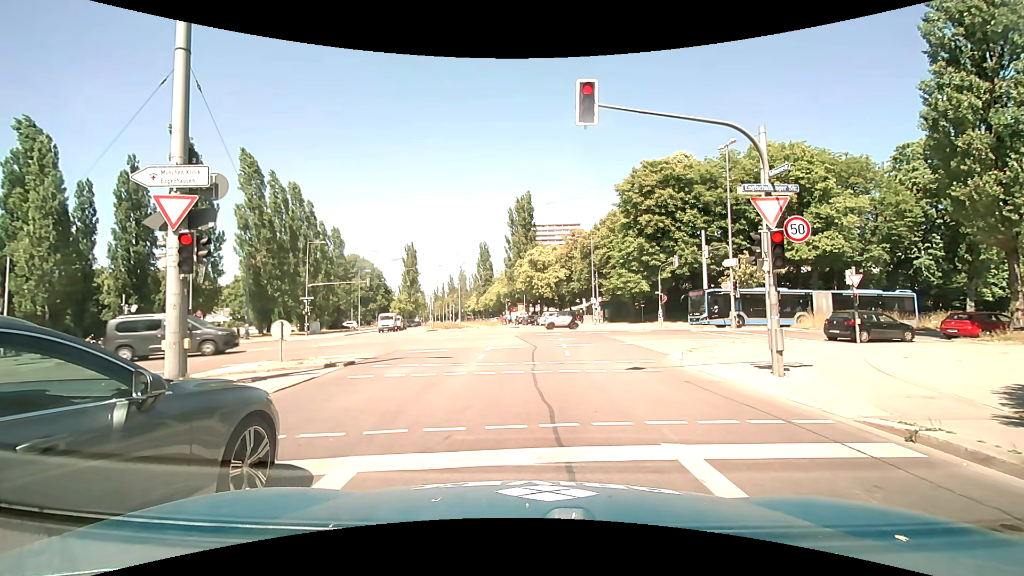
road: secondary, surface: asphalt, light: Day
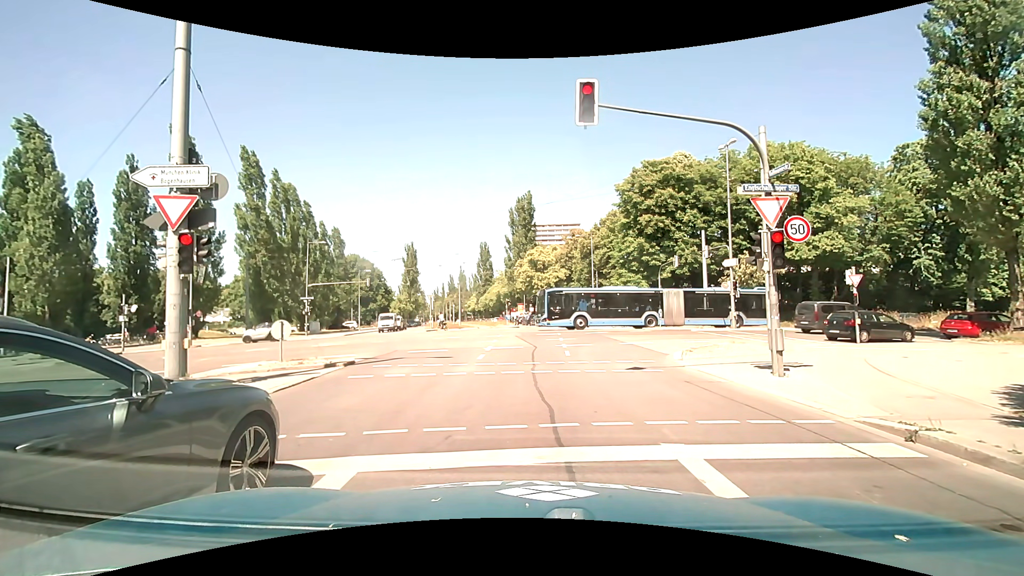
(0.0, 0.0) m; 0°
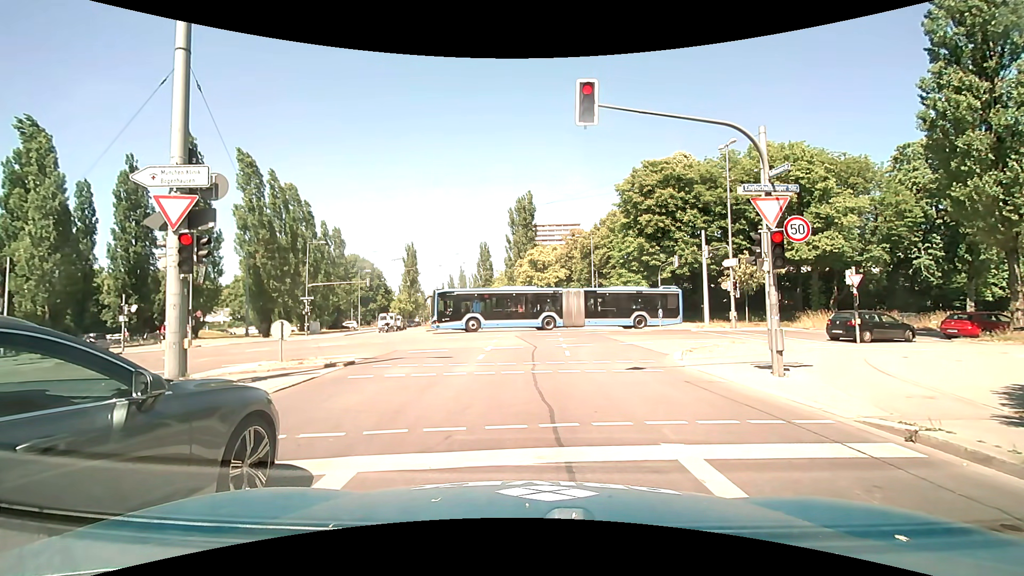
(0.0, 0.0) m; 0°
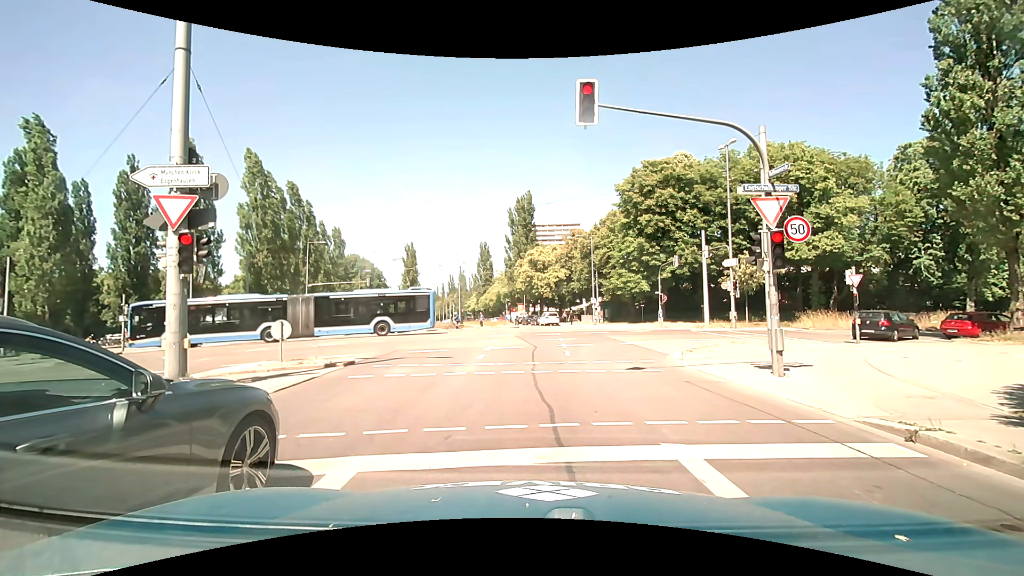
(0.0, 0.0) m; 0°
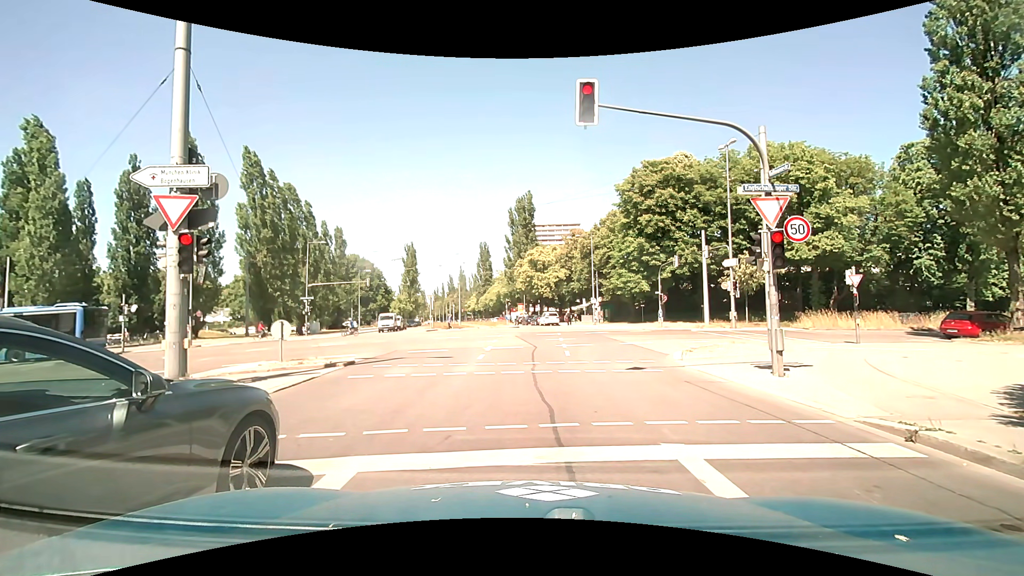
(0.0, 0.0) m; 0°
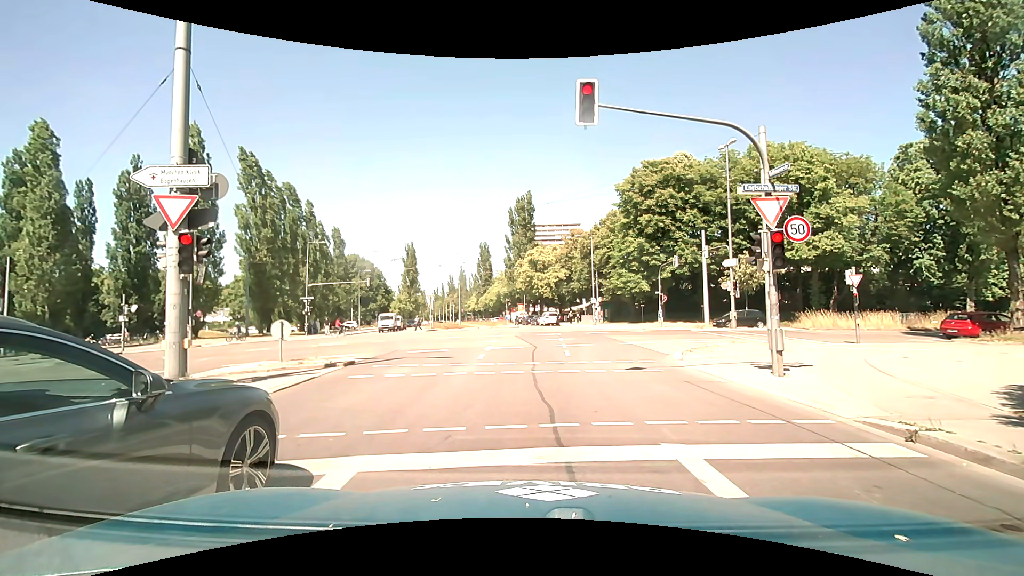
(0.0, 0.0) m; 0°
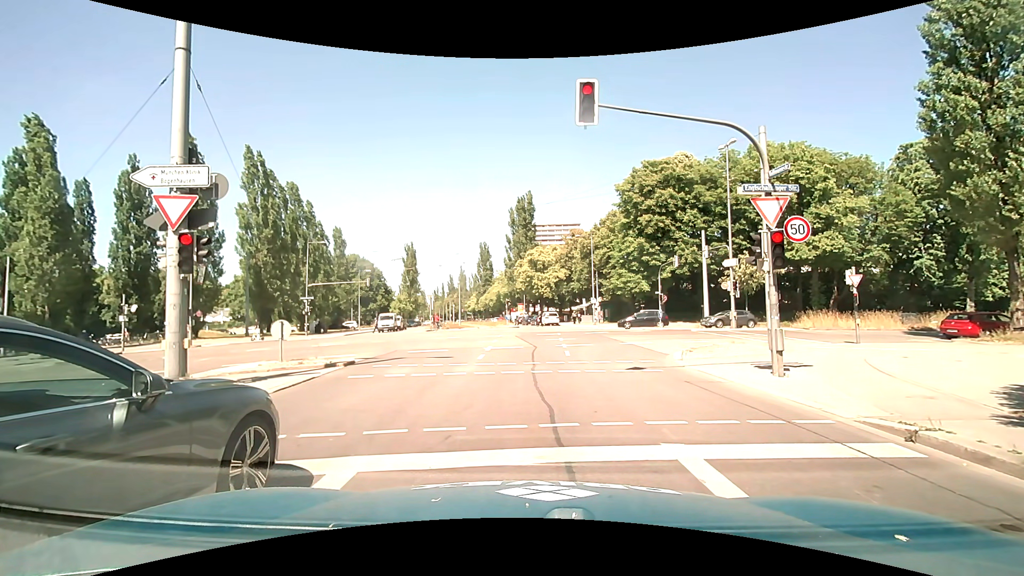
(0.0, 0.0) m; 0°
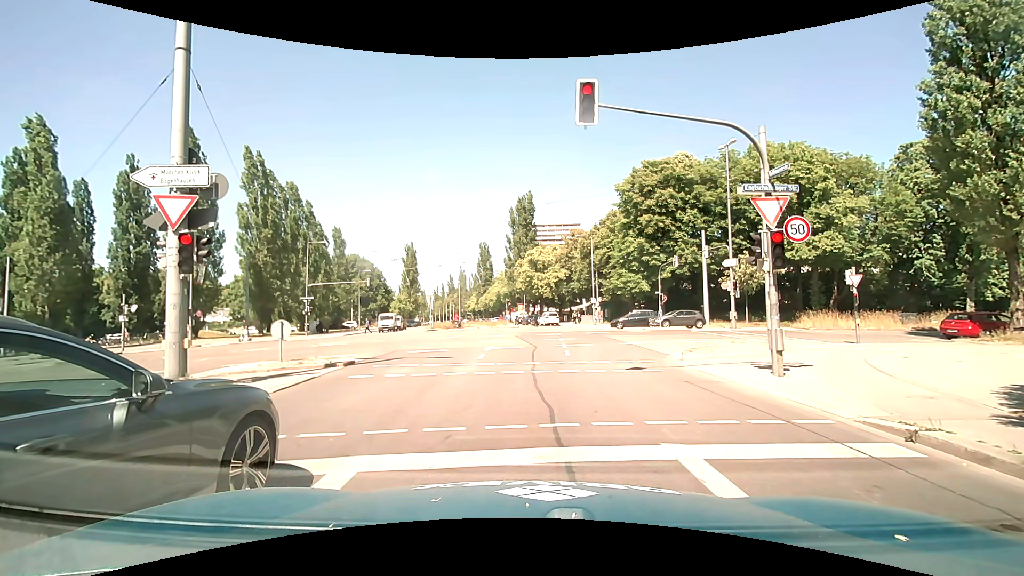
(0.0, 0.0) m; 0°
(0, +10) (0, +20) (0, +30) (0, +40) (+1, +50) (0, +60) (-2, +70) (-3, +80) (-5, +90) (-7, +99) m
